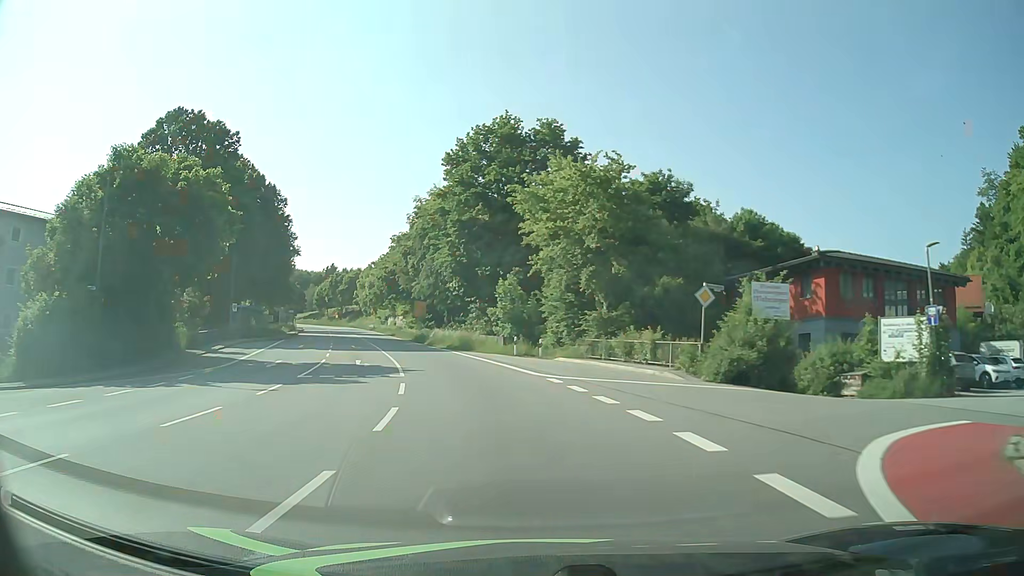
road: primary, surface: asphalt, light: Day
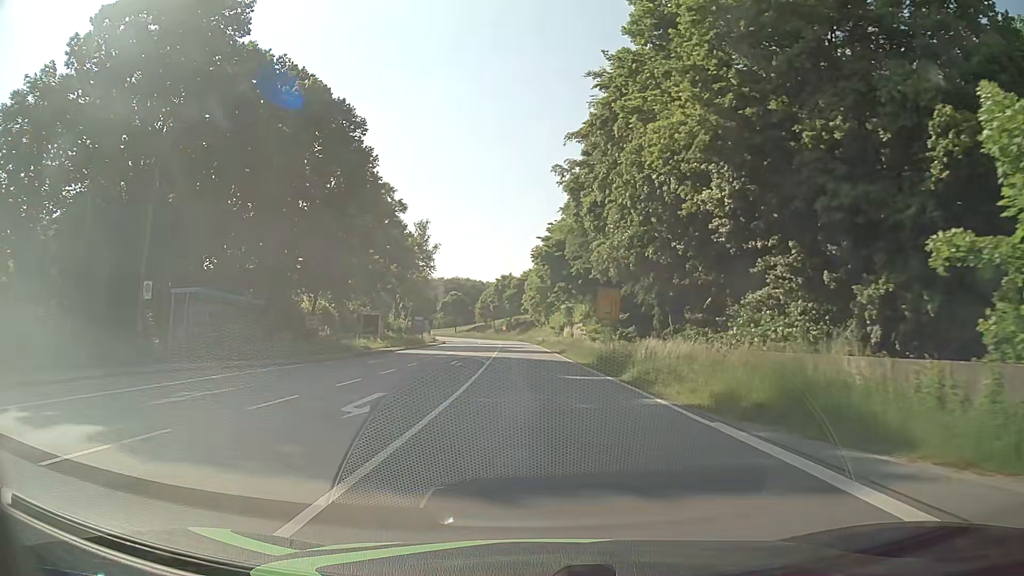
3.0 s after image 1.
(-6.2, +37.3) m; -17°
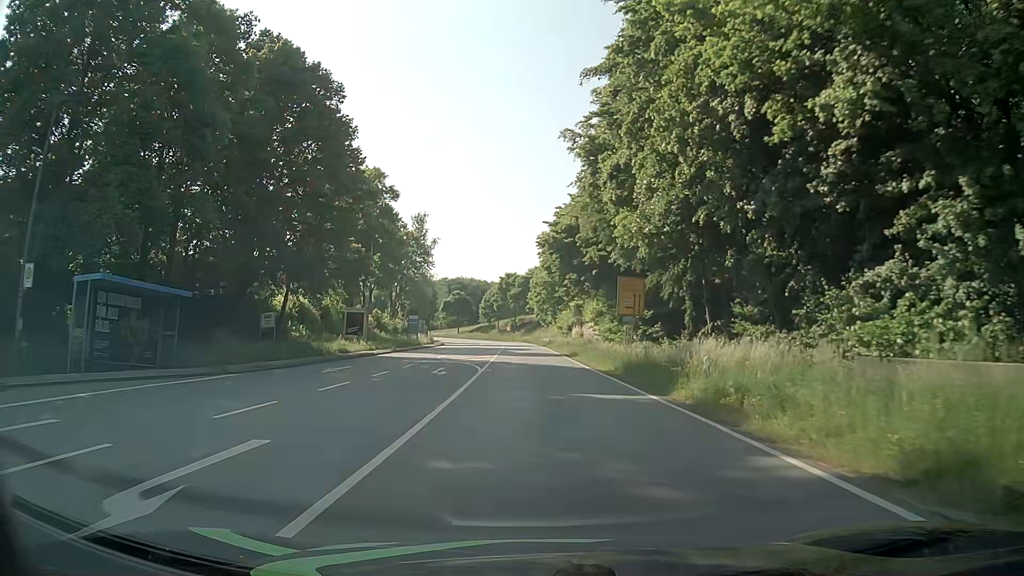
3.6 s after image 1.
(0.0, +7.6) m; +1°
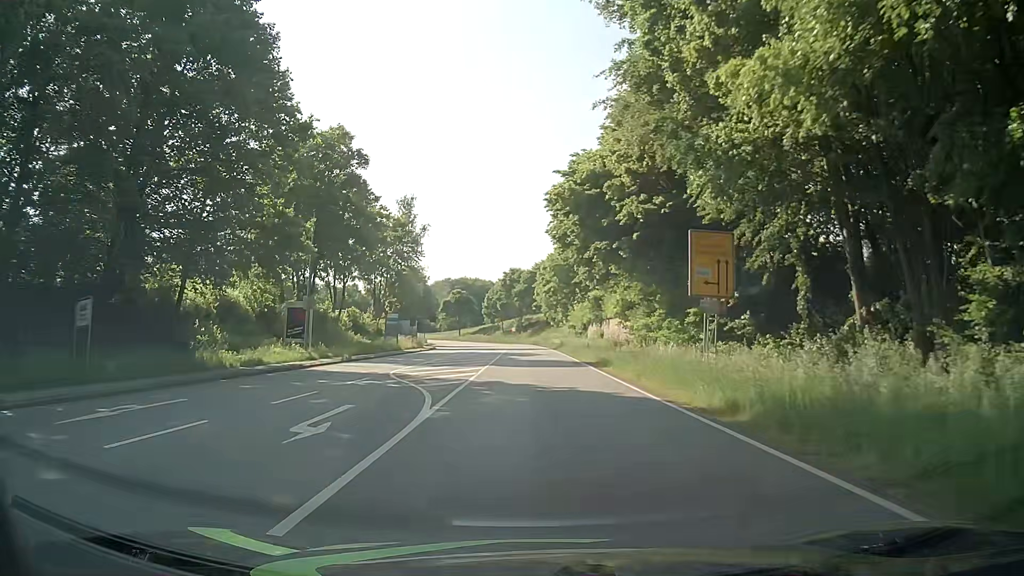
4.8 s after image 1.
(-0.3, +15.3) m; -2°
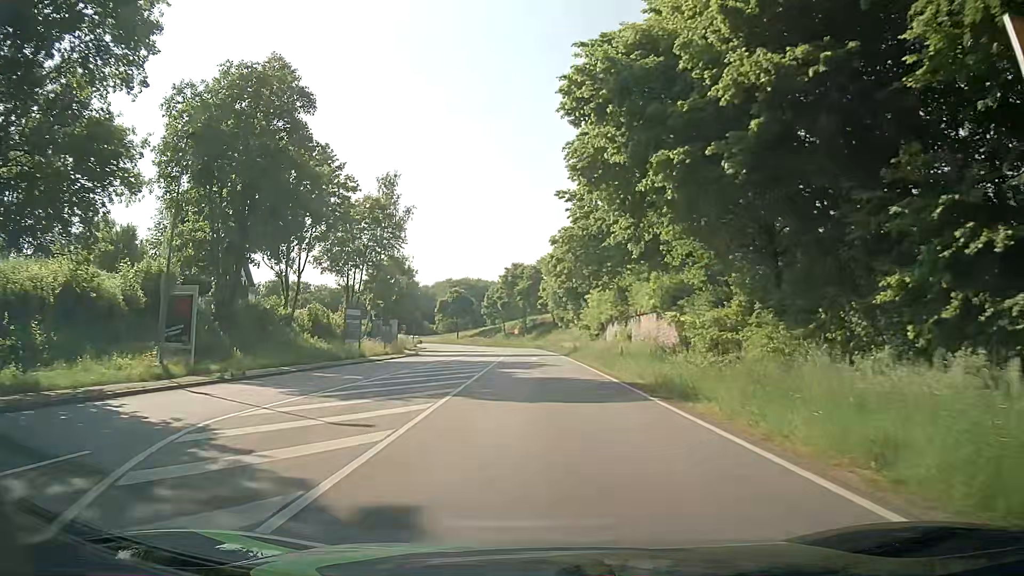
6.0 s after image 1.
(0.0, +15.2) m; 0°
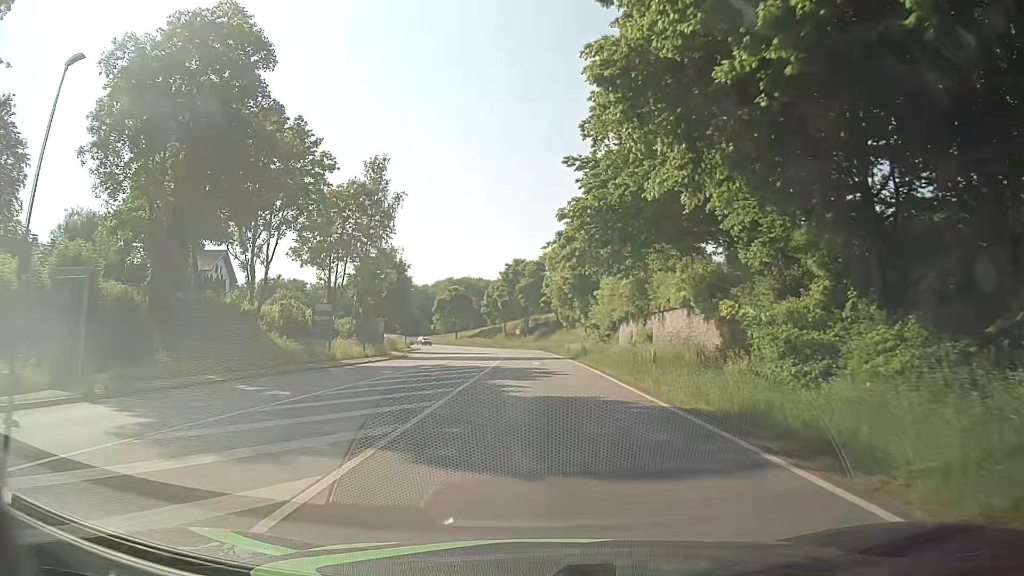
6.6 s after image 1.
(-0.1, +7.6) m; 0°
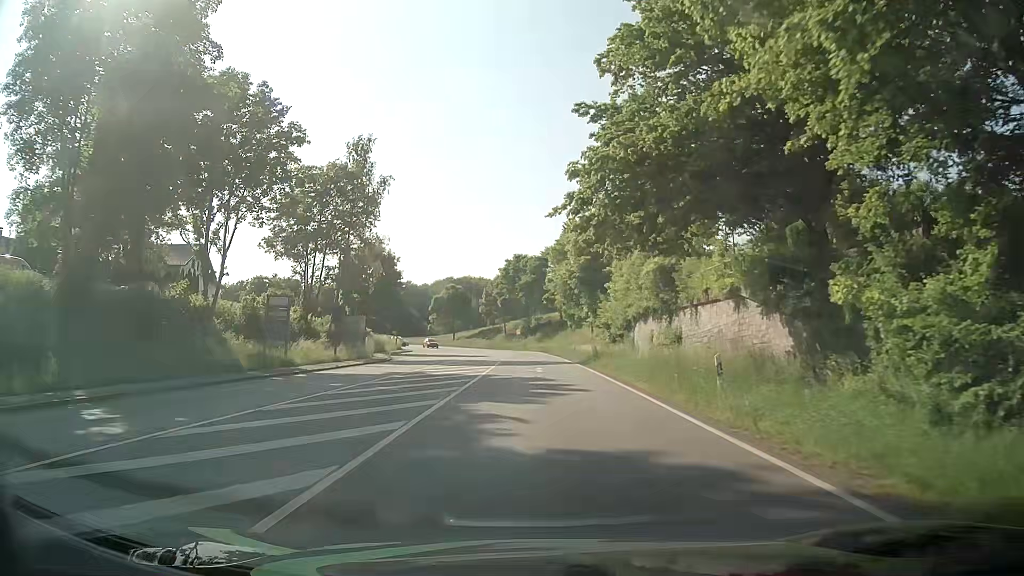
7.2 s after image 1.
(0.0, +7.6) m; -1°
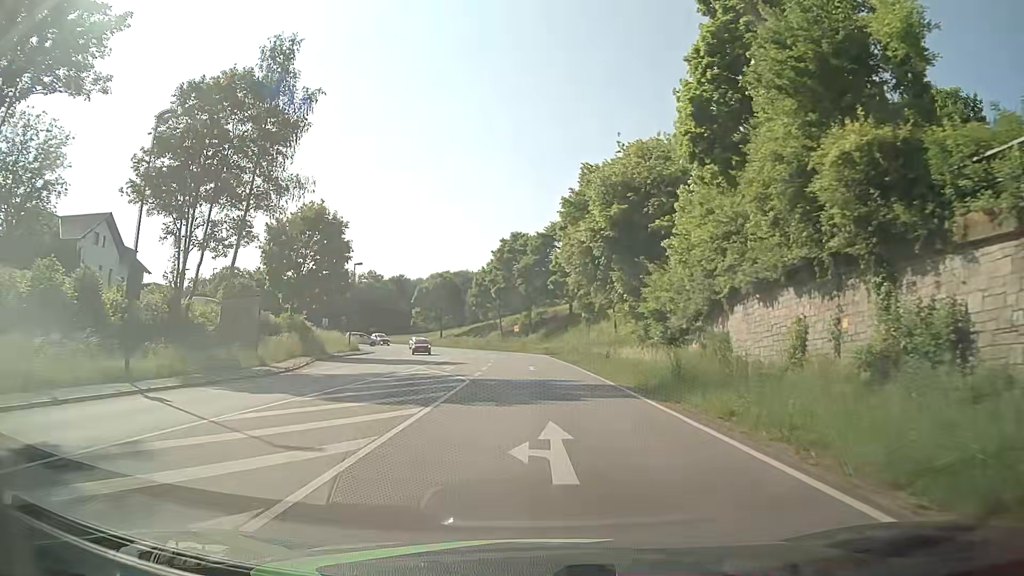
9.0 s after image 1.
(0.0, +22.8) m; 0°
(0, +10) (0, +20) (0, +30) (0, +40) (-1, +50) (-2, +60) (-3, +70) (-6, +80) (-9, +89) (-13, +98) m
